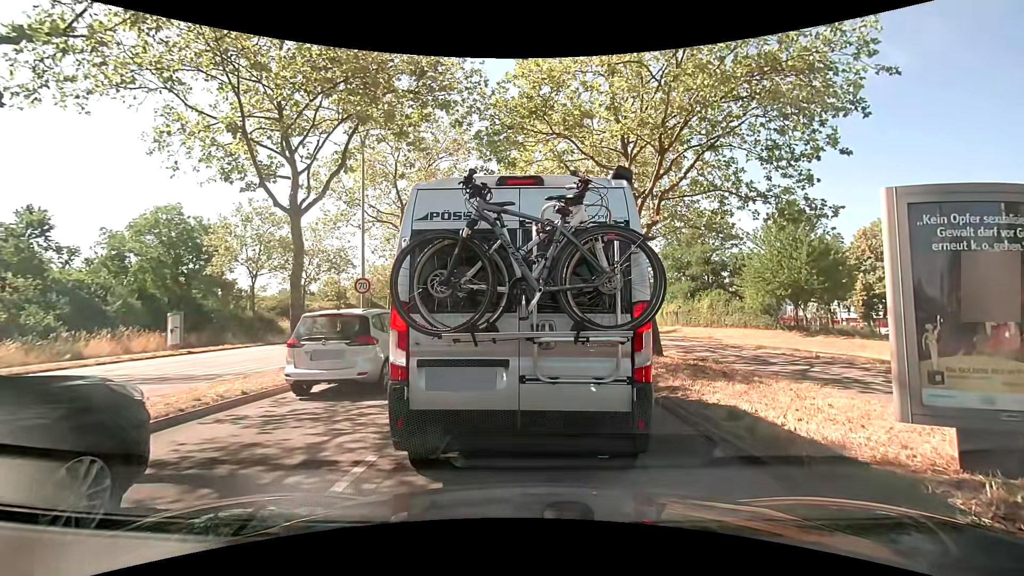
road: primary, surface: asphalt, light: Day
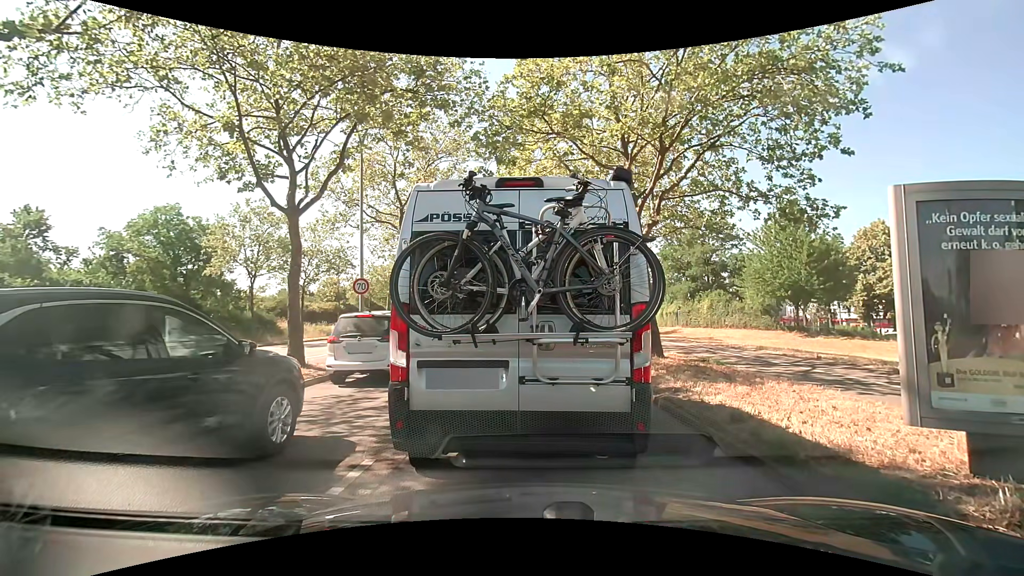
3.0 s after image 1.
(0.0, +0.2) m; 0°
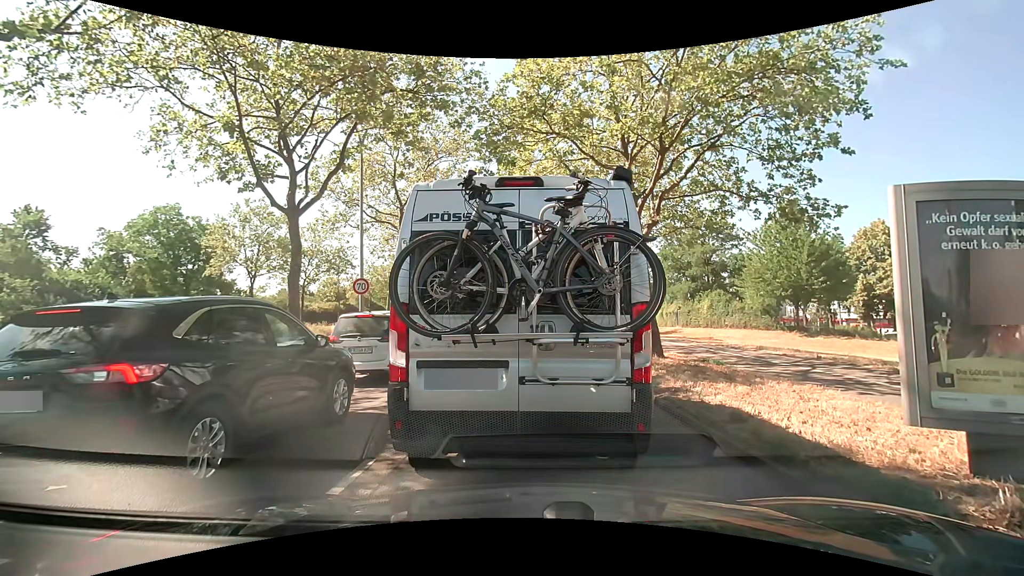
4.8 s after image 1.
(0.0, 0.0) m; 0°
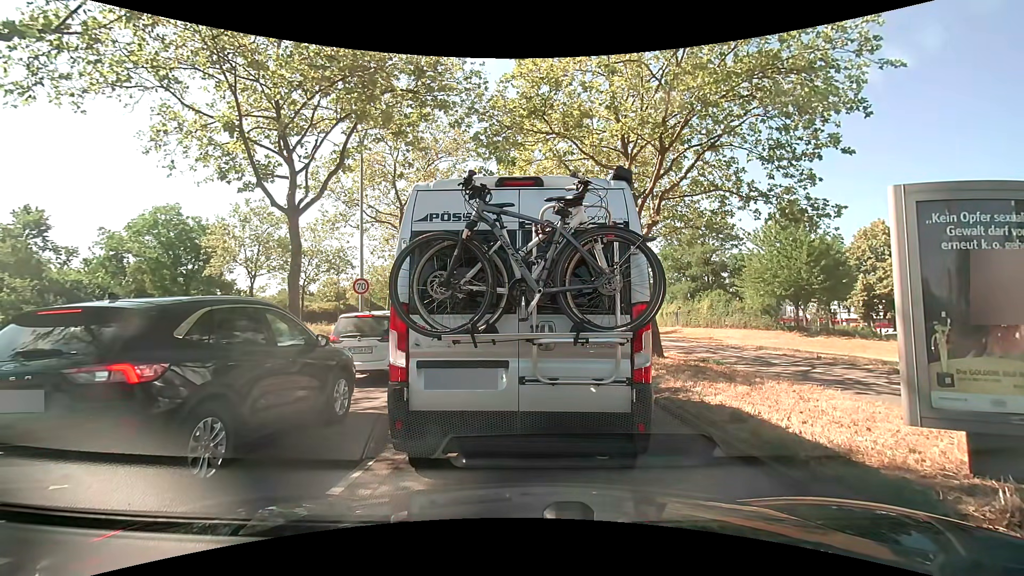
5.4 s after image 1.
(0.0, 0.0) m; 0°
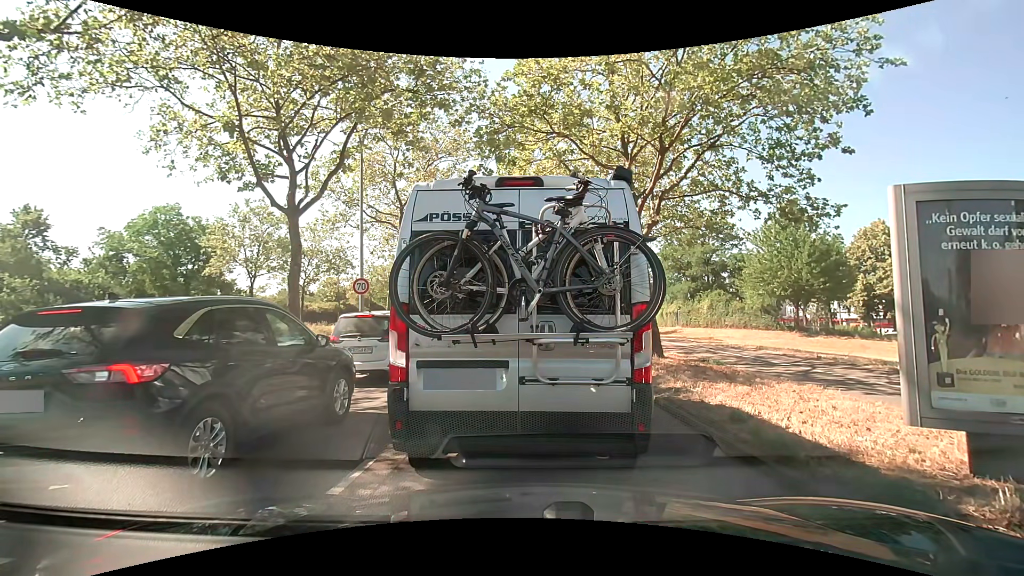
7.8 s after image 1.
(0.0, 0.0) m; 0°
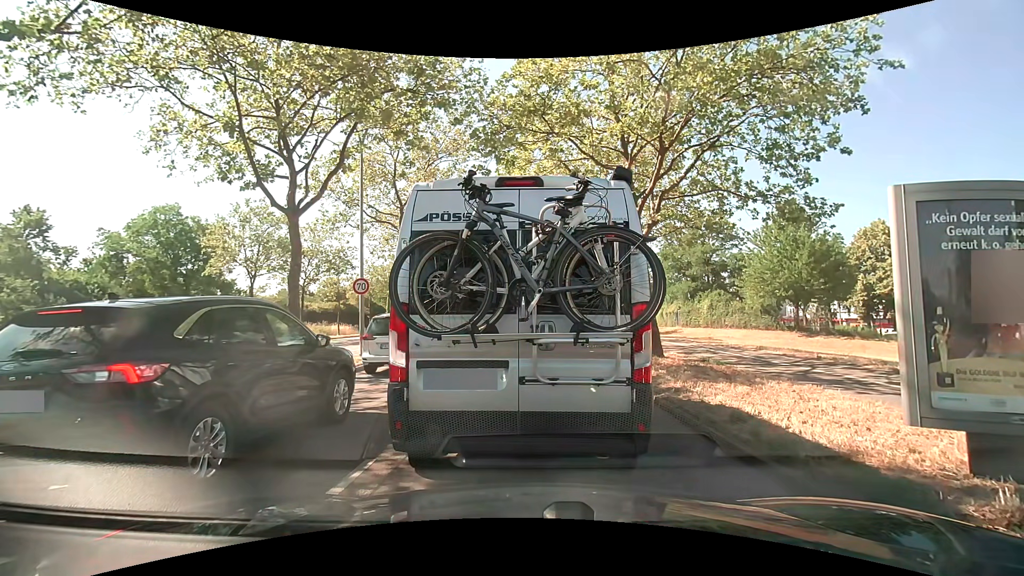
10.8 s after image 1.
(0.0, 0.0) m; 0°
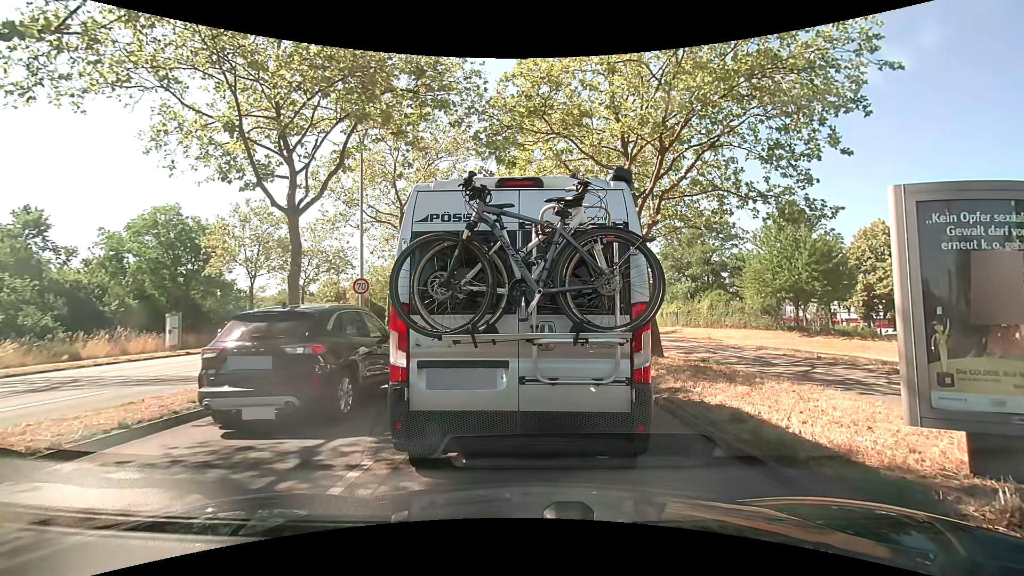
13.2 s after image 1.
(0.0, 0.0) m; 0°
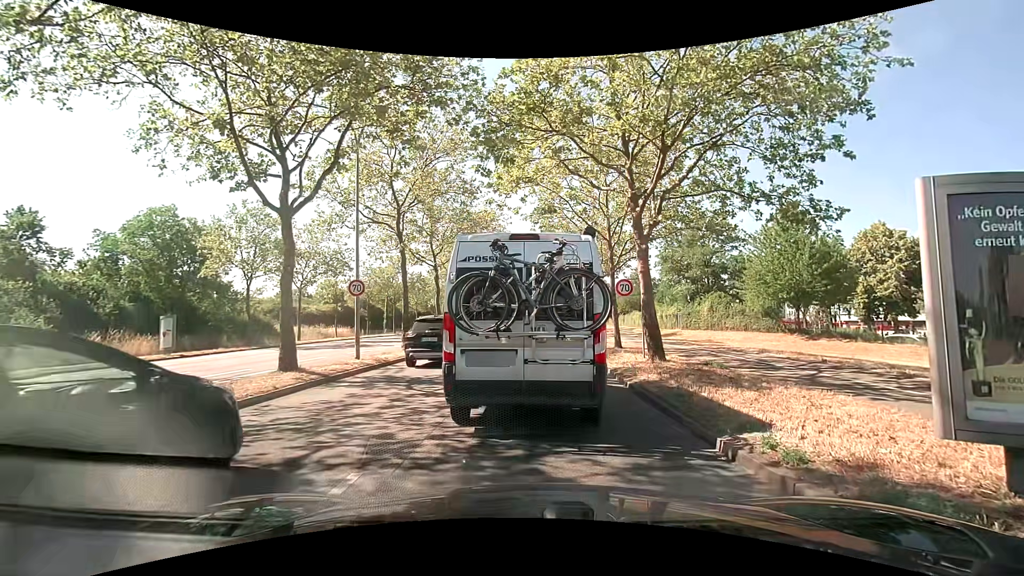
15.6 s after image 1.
(0.0, +0.4) m; 0°
